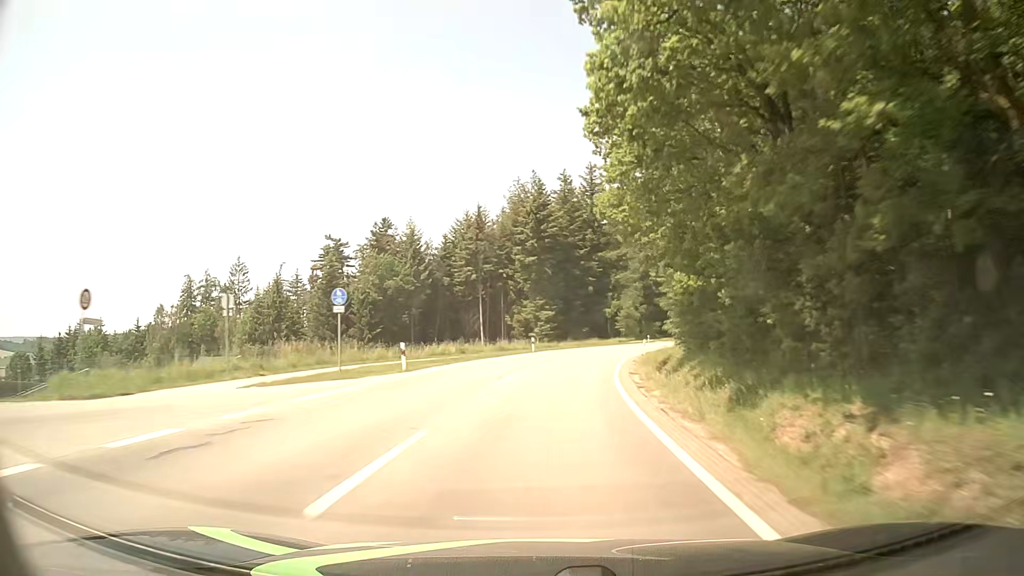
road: tertiary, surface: asphalt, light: Day
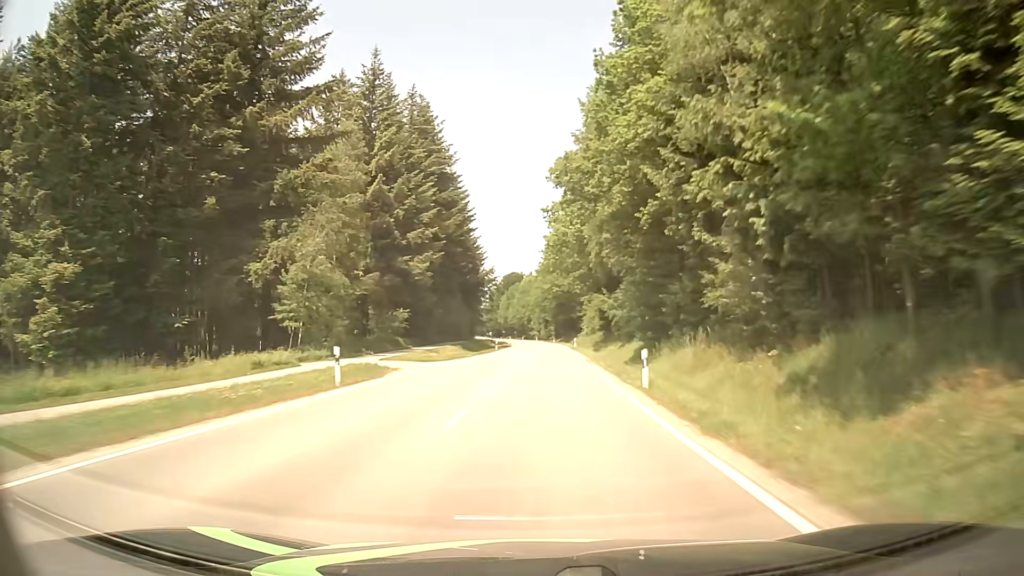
(+14.4, +76.8) m; +21°
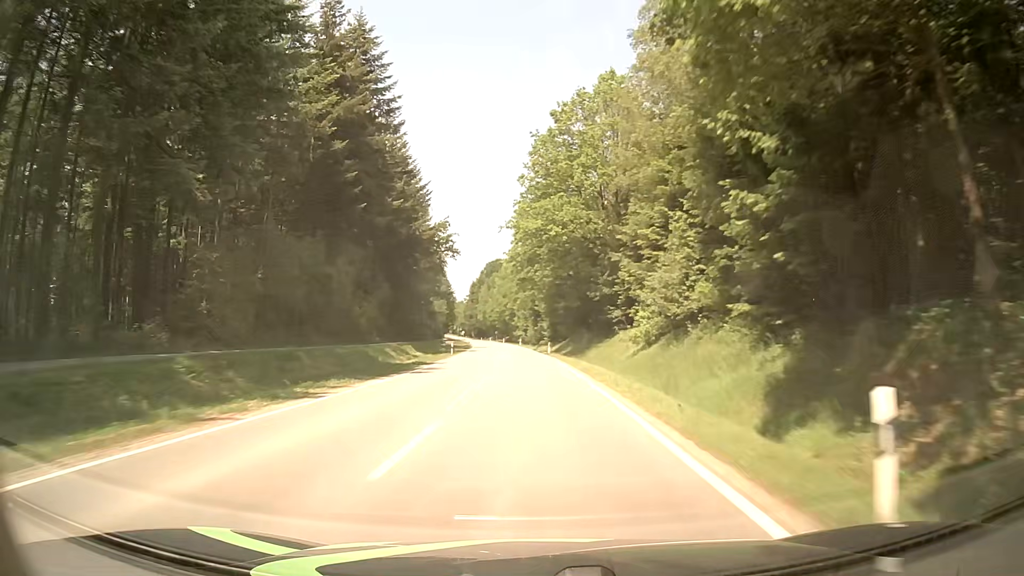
(+2.2, +62.9) m; +2°
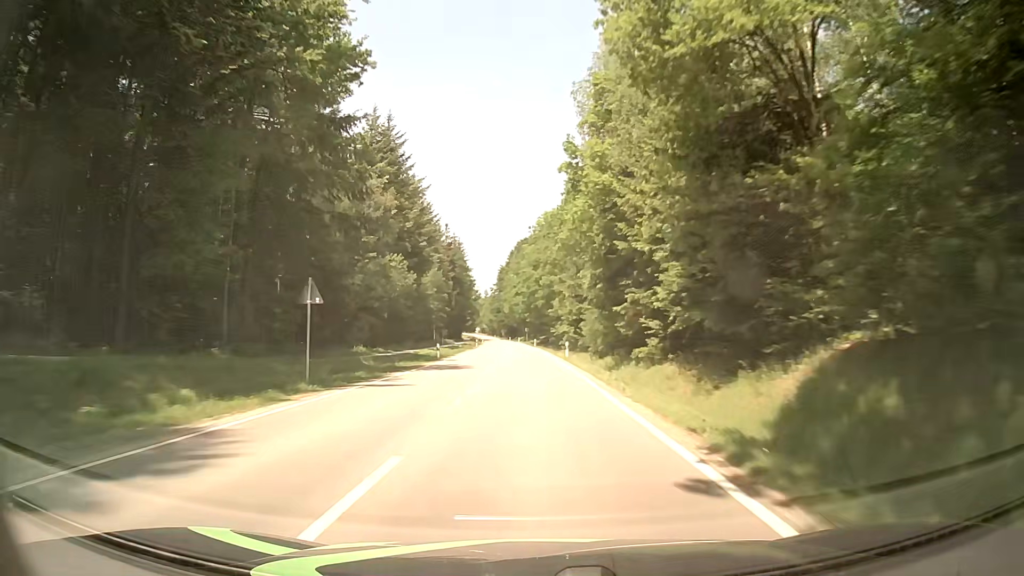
(-2.3, +63.2) m; -4°
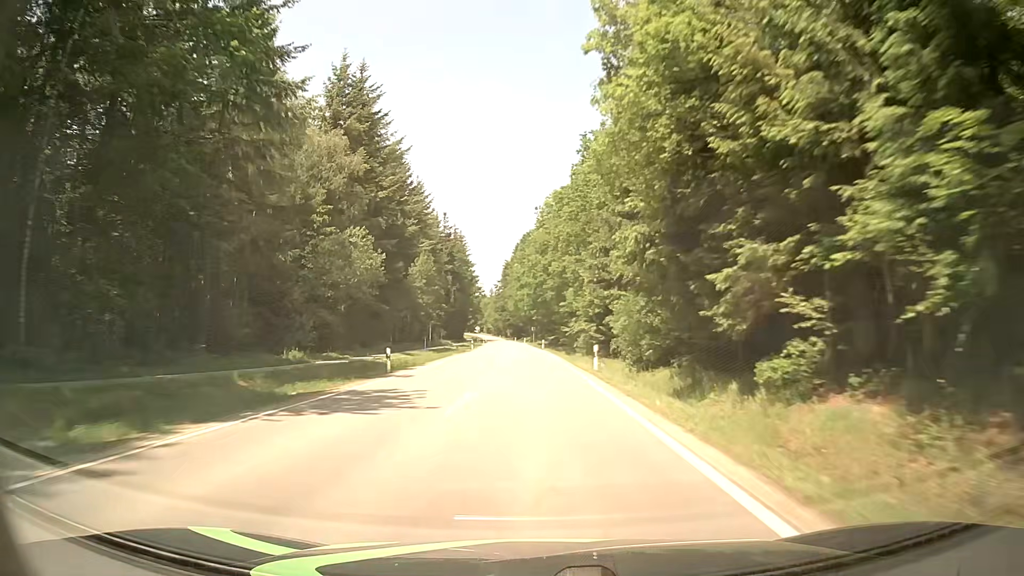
(0.0, +15.8) m; -1°
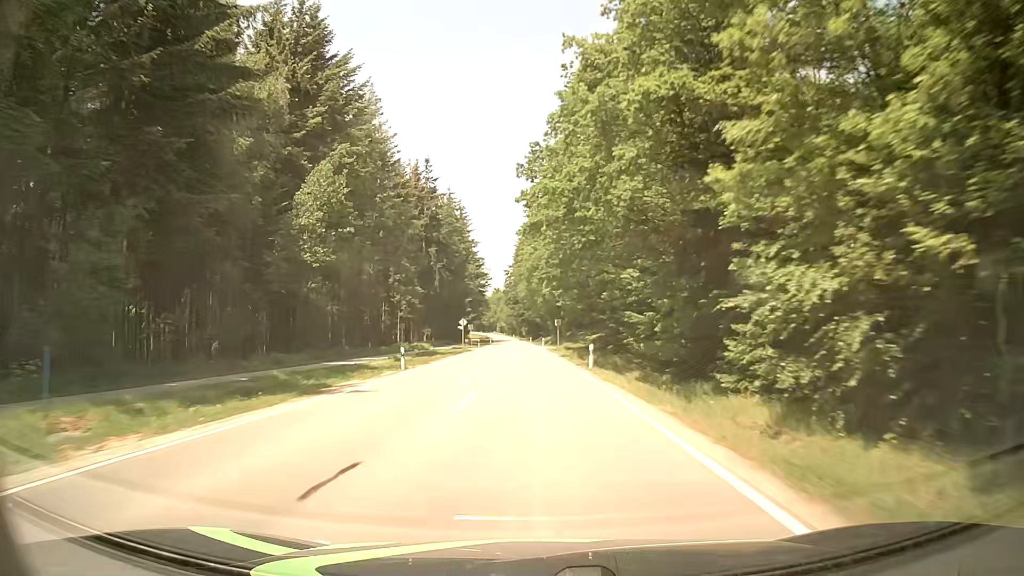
(-0.3, +47.4) m; -1°
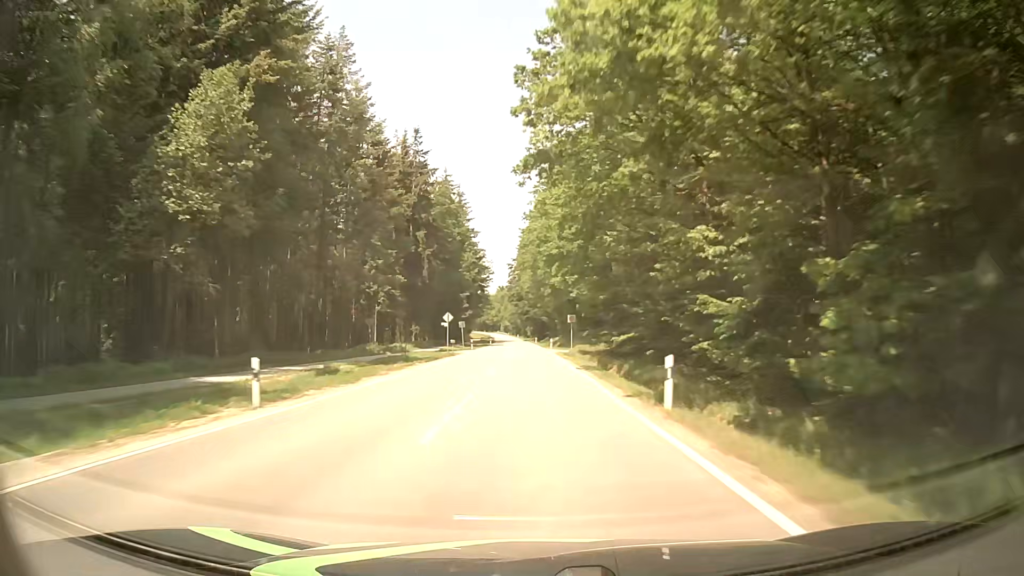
(0.0, +15.8) m; 0°
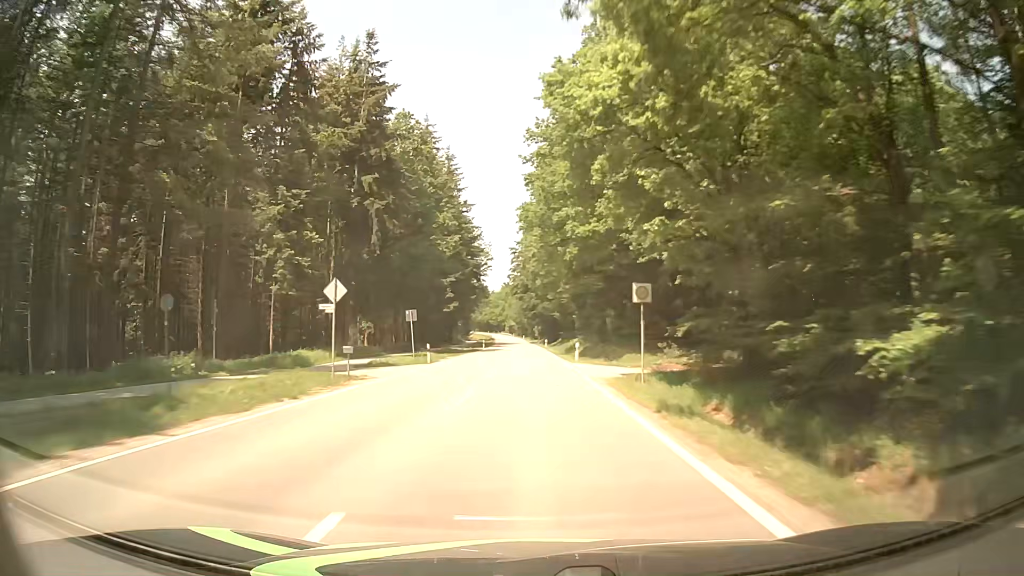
(-0.3, +31.6) m; 0°
(0, +10) (0, +20) (0, +30) (-1, +40) (-1, +50) (-1, +60) (-1, +70) (-2, +80) (-2, +90) (-2, +100) m
